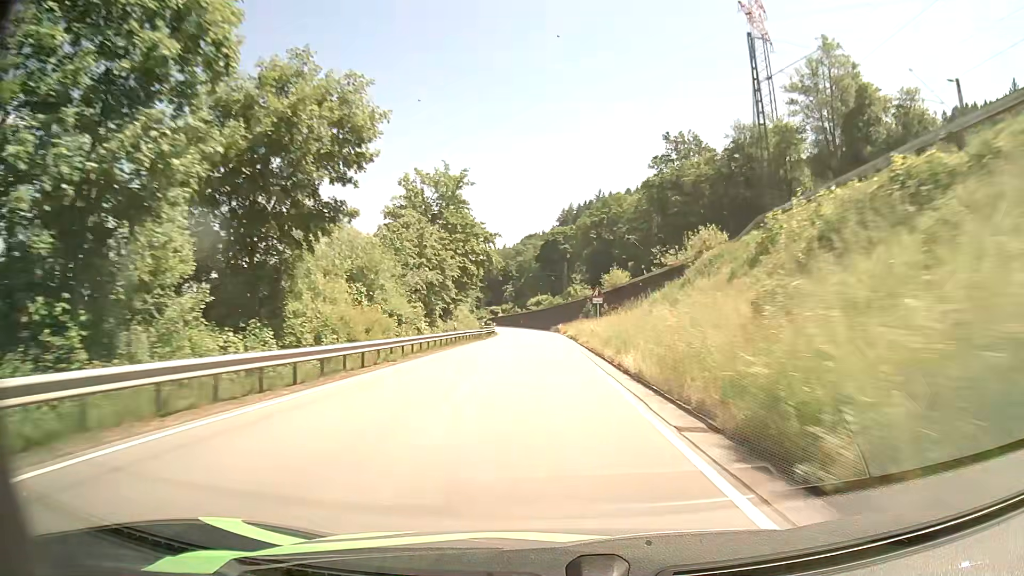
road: primary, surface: asphalt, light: Day
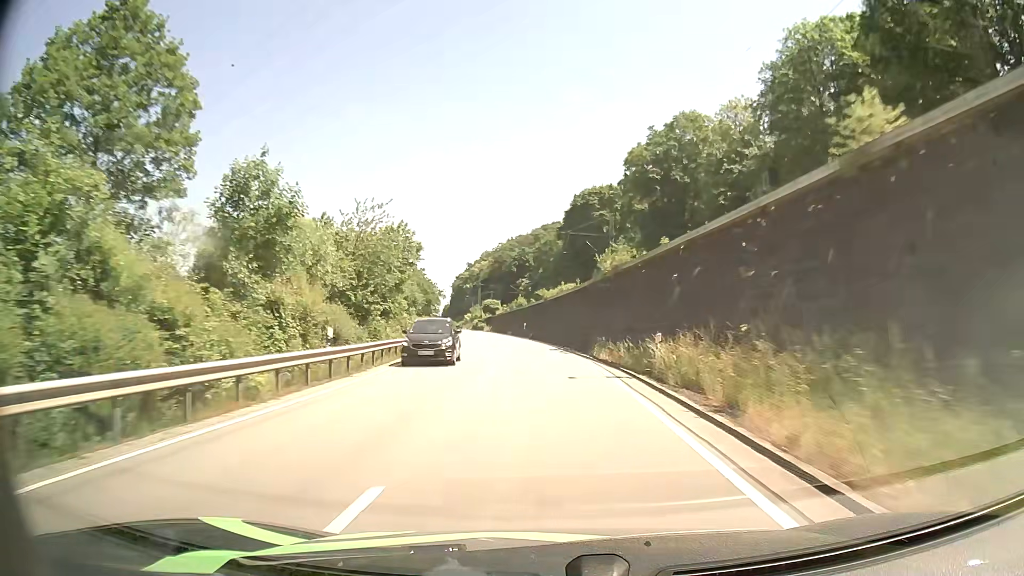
(-0.8, +70.0) m; -2°
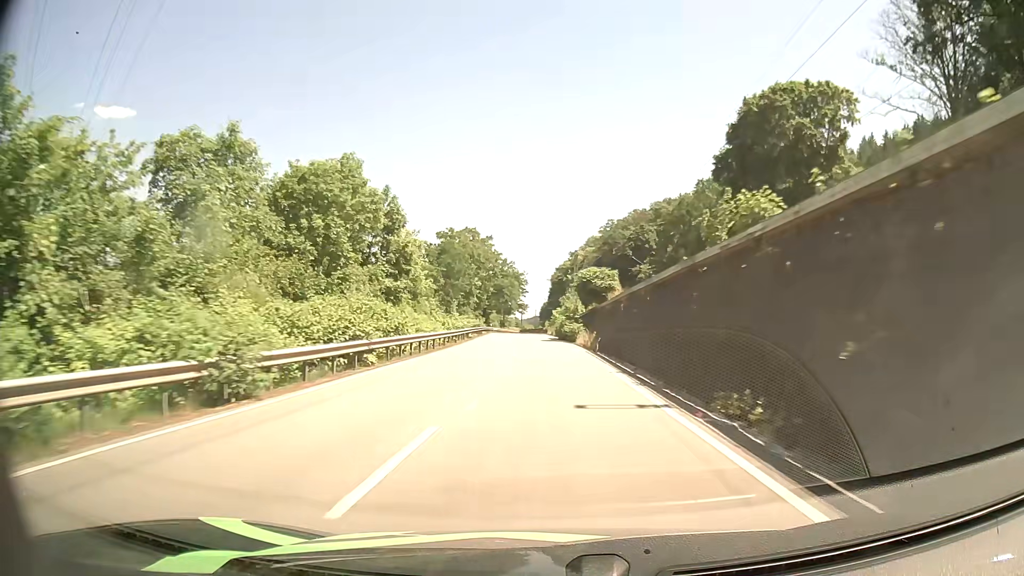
(-5.3, +68.0) m; -9°
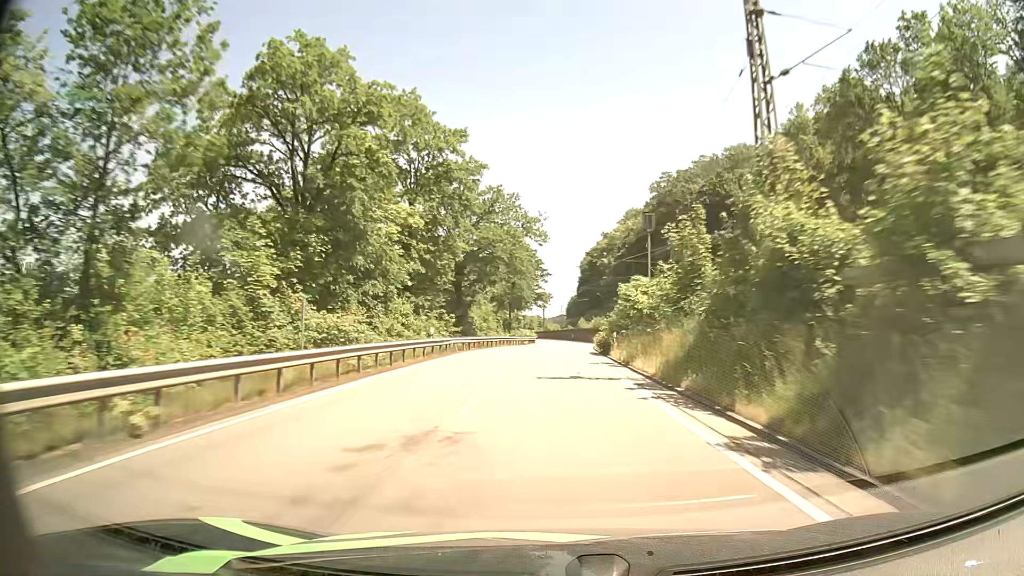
(-1.7, +66.5) m; -2°
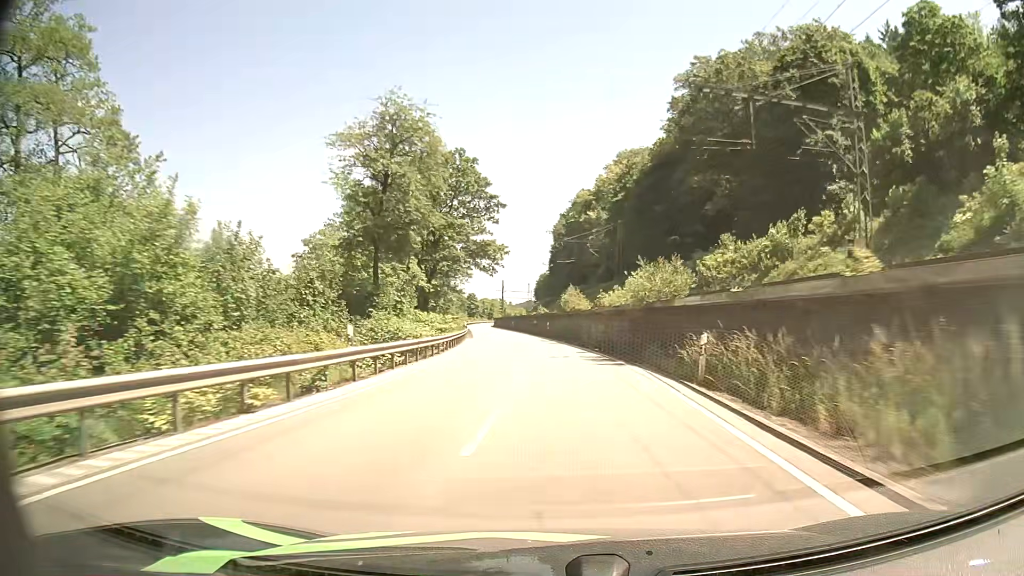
(+1.6, +62.5) m; +3°
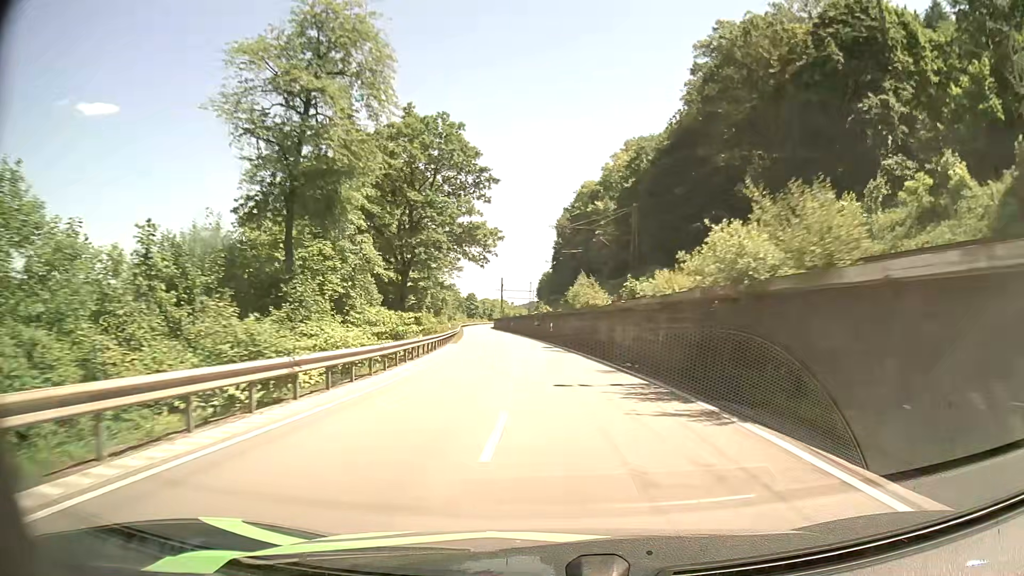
(0.0, +12.1) m; 0°
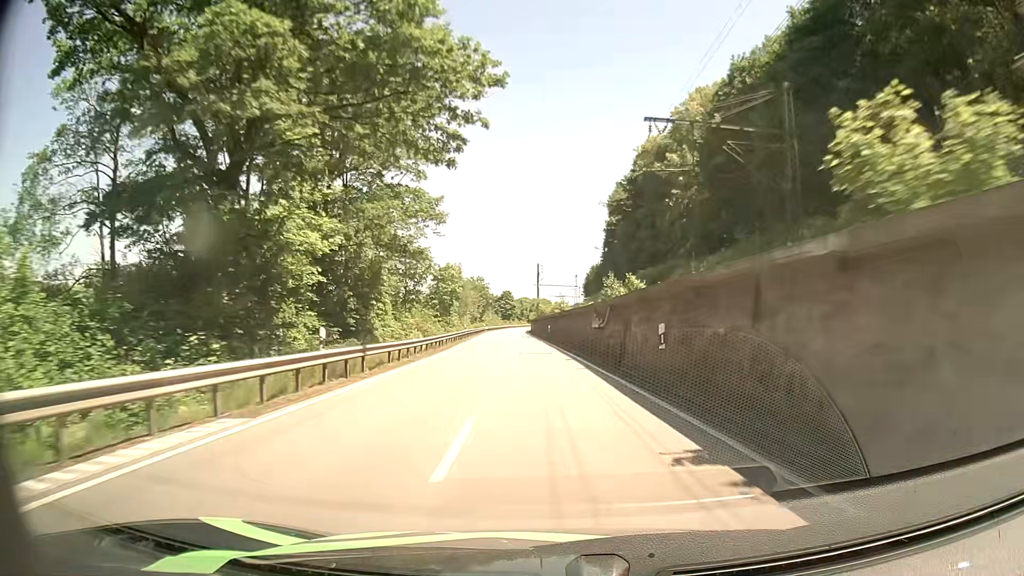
(-1.3, +36.8) m; -4°
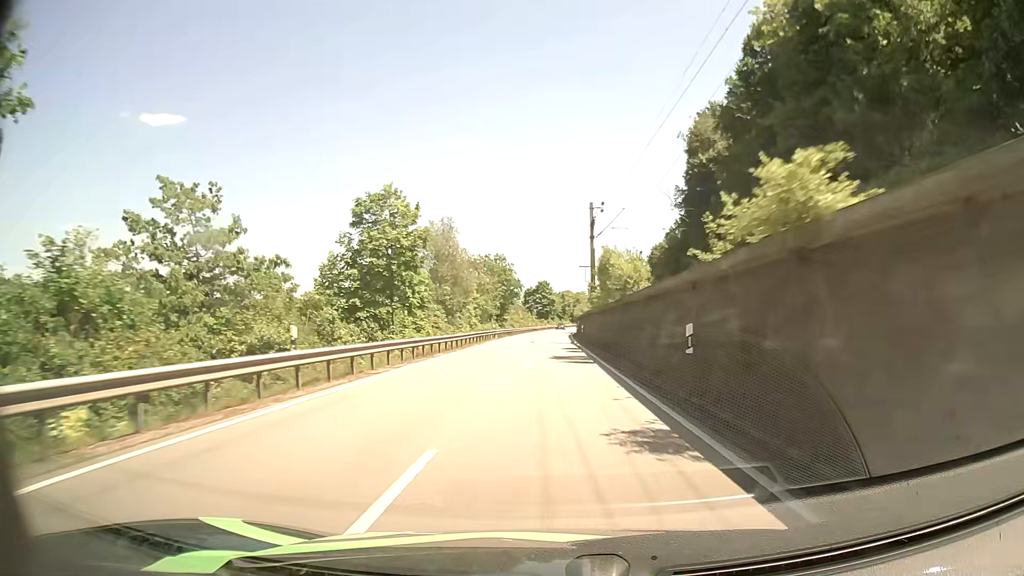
(-1.6, +50.6) m; -3°
(0, +10) (0, +20) (0, +30) (0, +40) (0, +50) (0, +60) (+1, +70) (+1, +80) (+1, +90) (+2, +100) m
